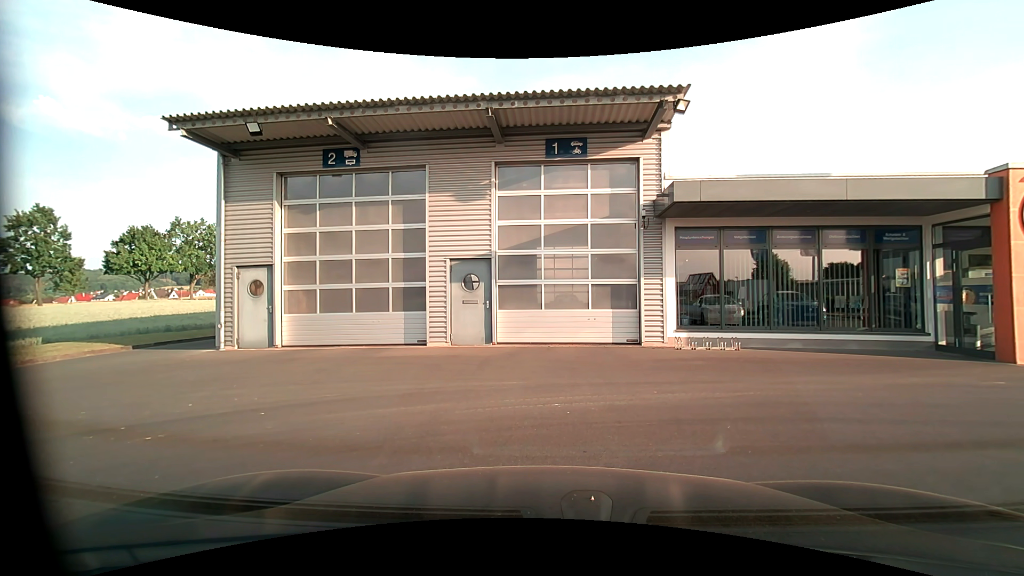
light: Day
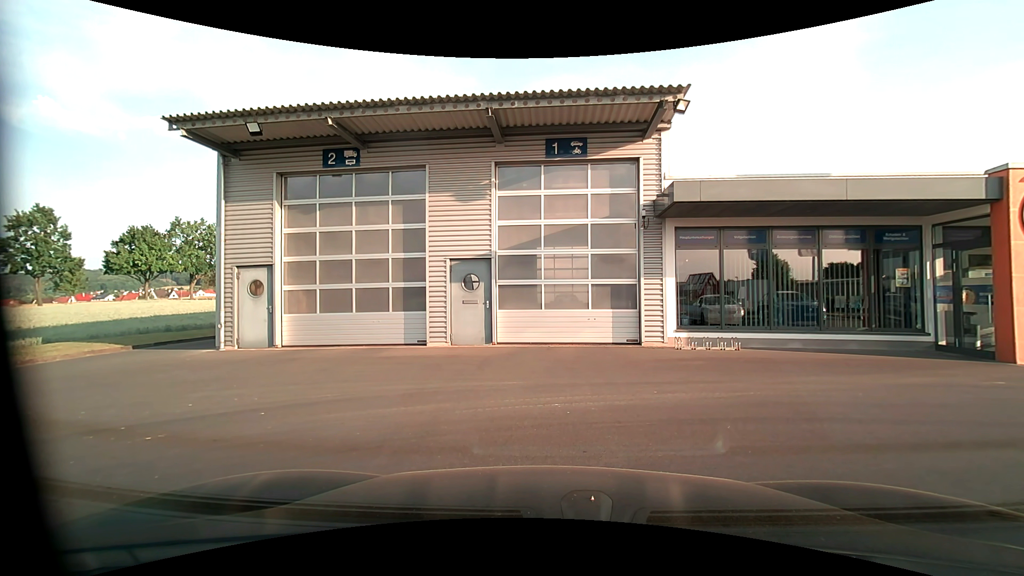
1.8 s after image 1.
(0.0, 0.0) m; 0°
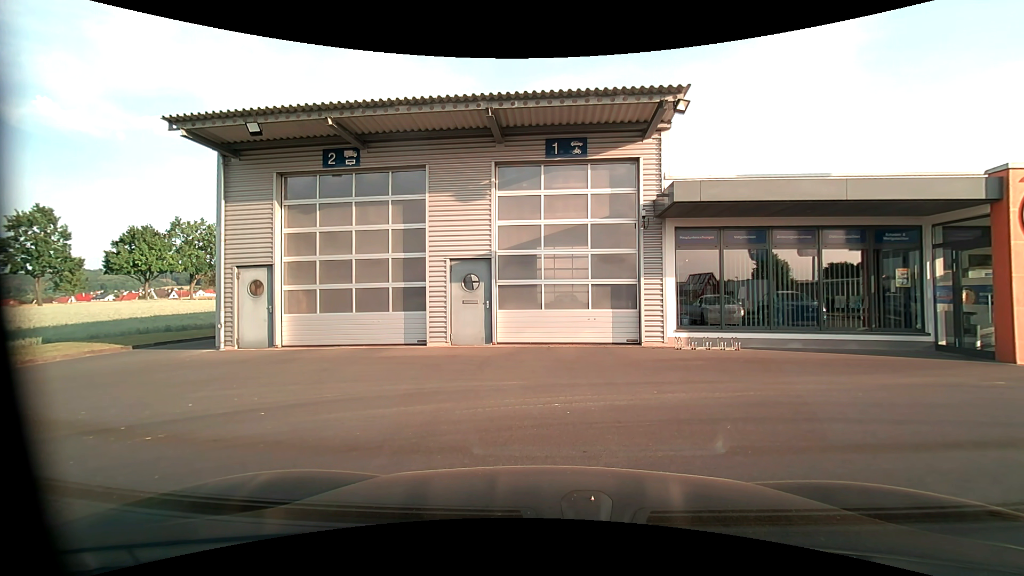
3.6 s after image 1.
(0.0, 0.0) m; 0°
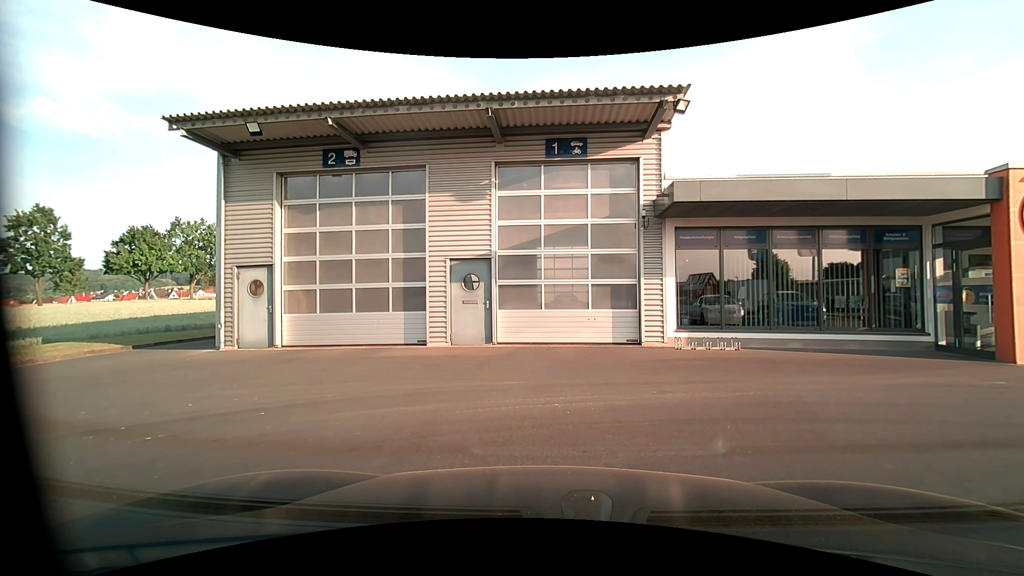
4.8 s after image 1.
(0.0, 0.0) m; 0°
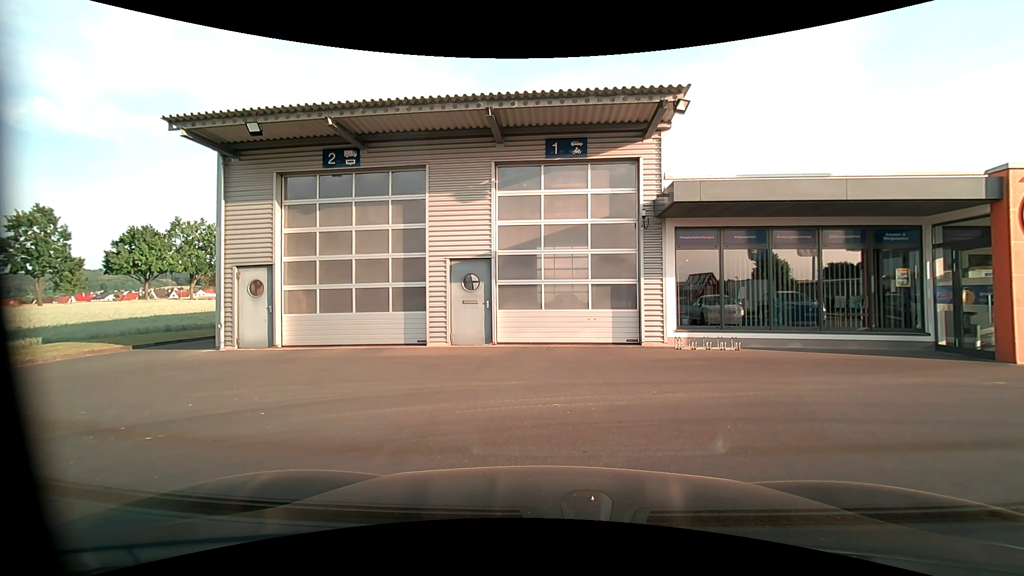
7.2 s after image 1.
(0.0, 0.0) m; 0°
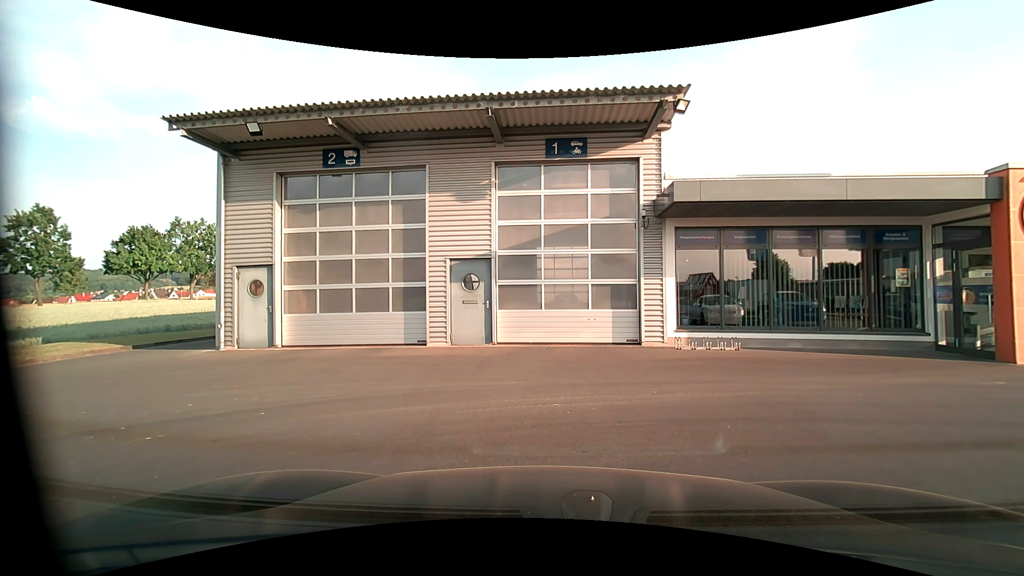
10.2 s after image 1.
(0.0, 0.0) m; 0°
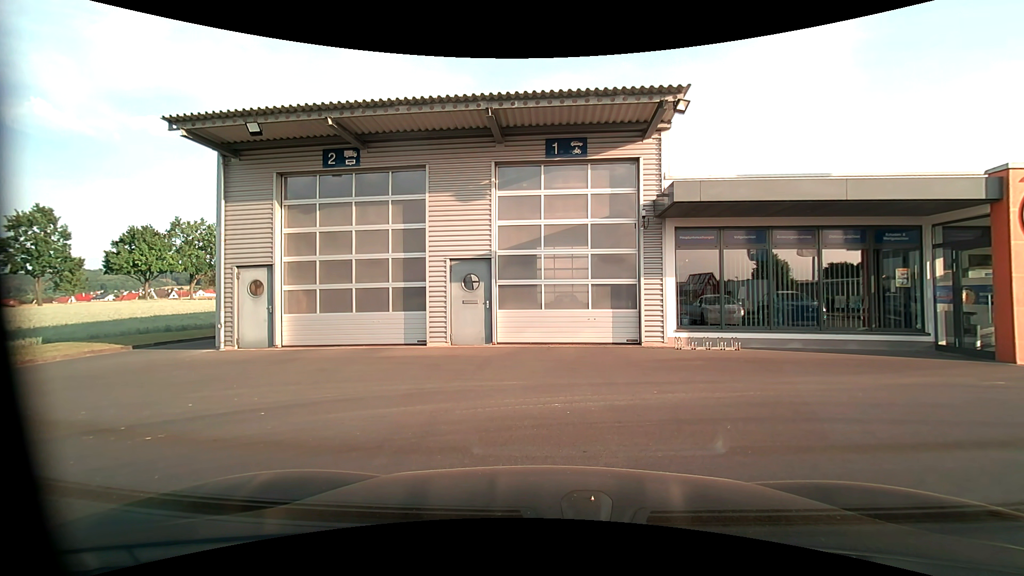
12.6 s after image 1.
(0.0, 0.0) m; 0°
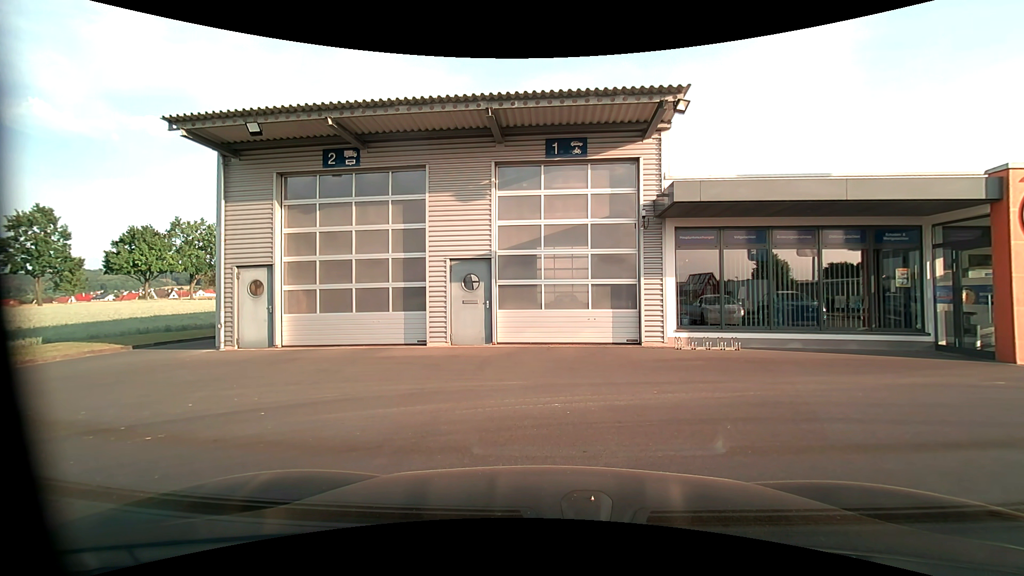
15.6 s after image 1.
(0.0, 0.0) m; 0°
